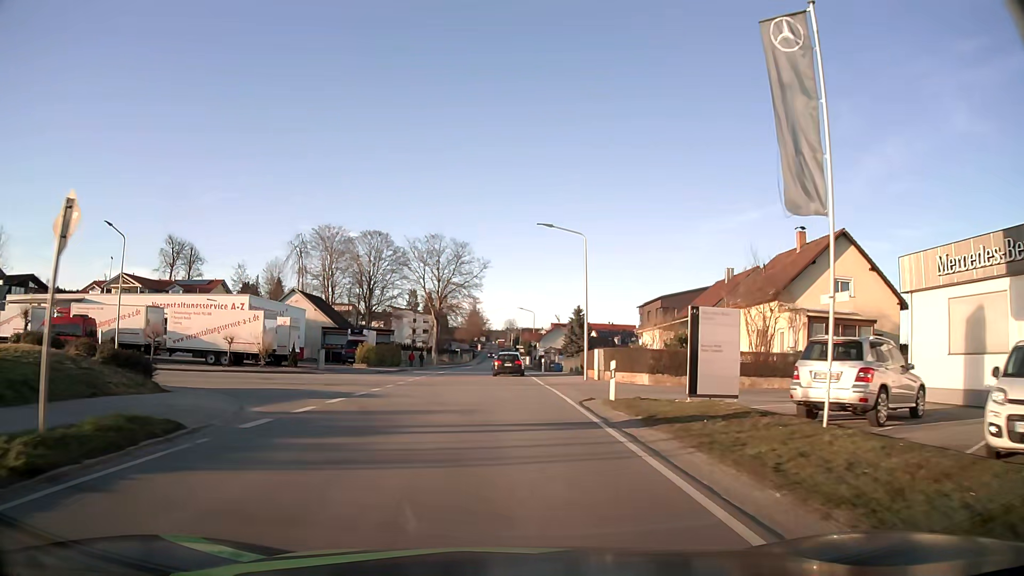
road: tertiary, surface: asphalt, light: Day
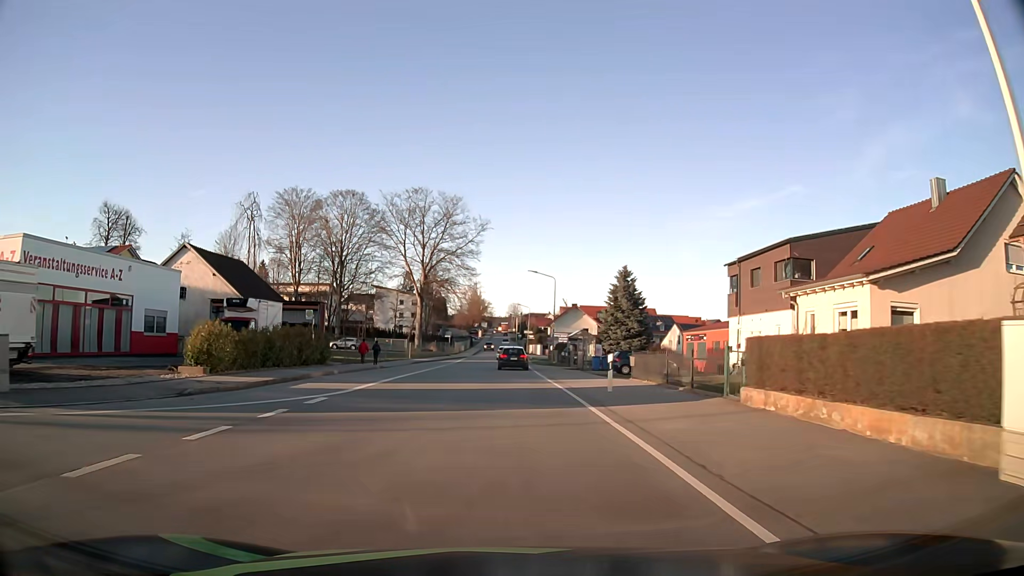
(-0.1, +29.1) m; 0°
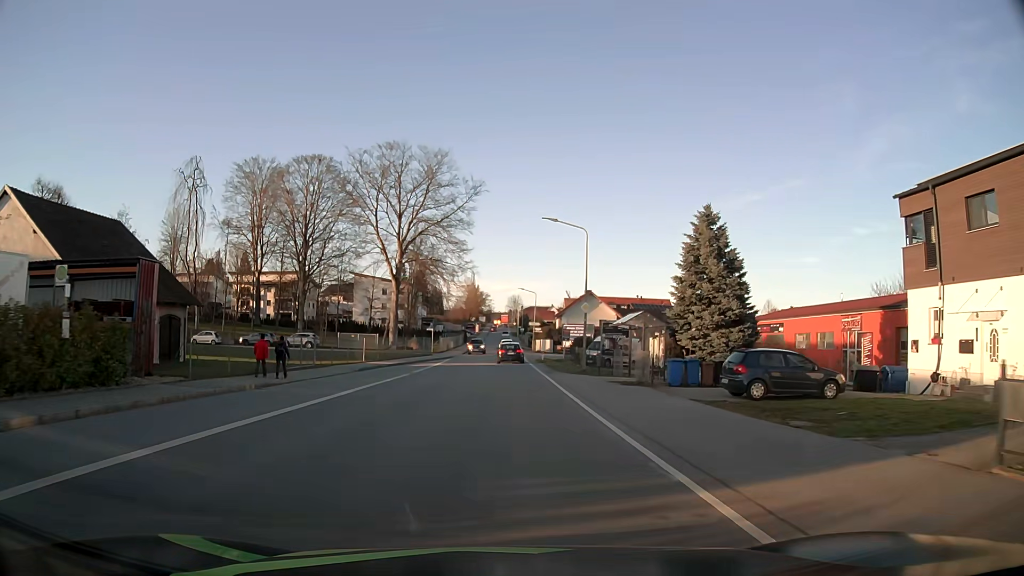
(+0.1, +21.8) m; 0°
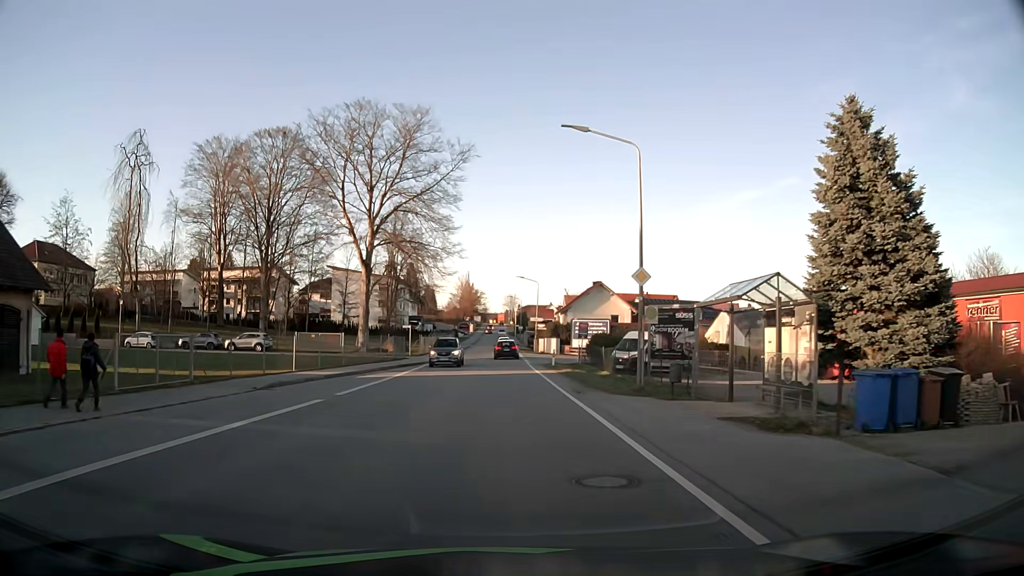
(0.0, +14.5) m; 0°
(0, +10) (0, +20) (0, +30) (0, +40) (0, +50) (0, +60) (0, +70) (0, +80) (0, +90) (0, +100) m
